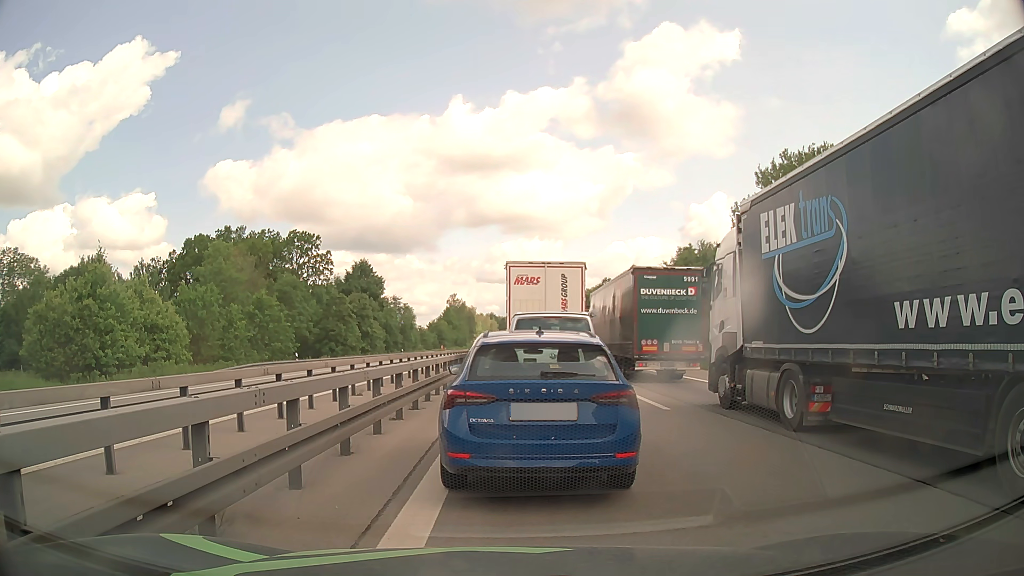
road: motorway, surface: asphalt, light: Day
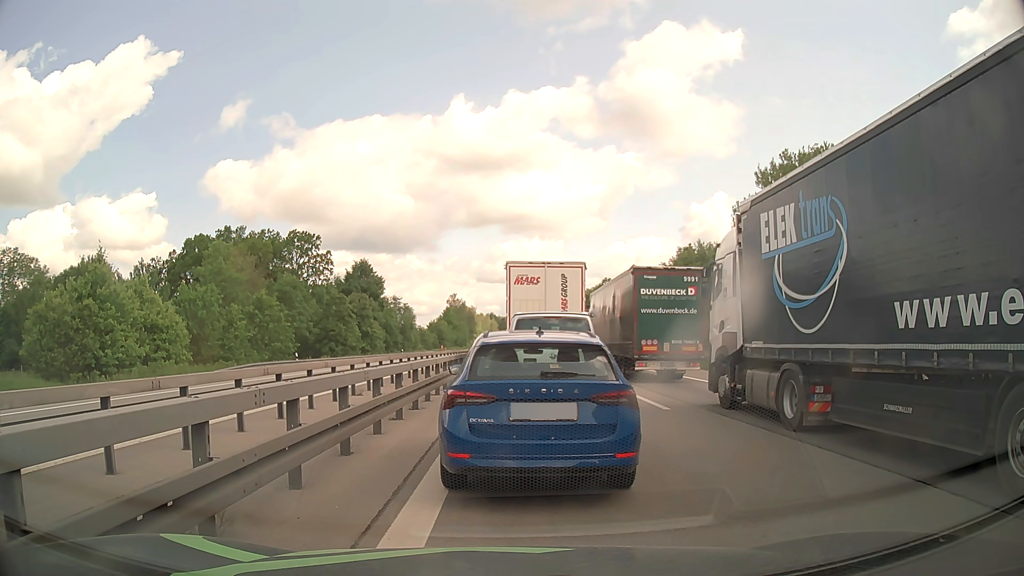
(0.0, 0.0) m; 0°
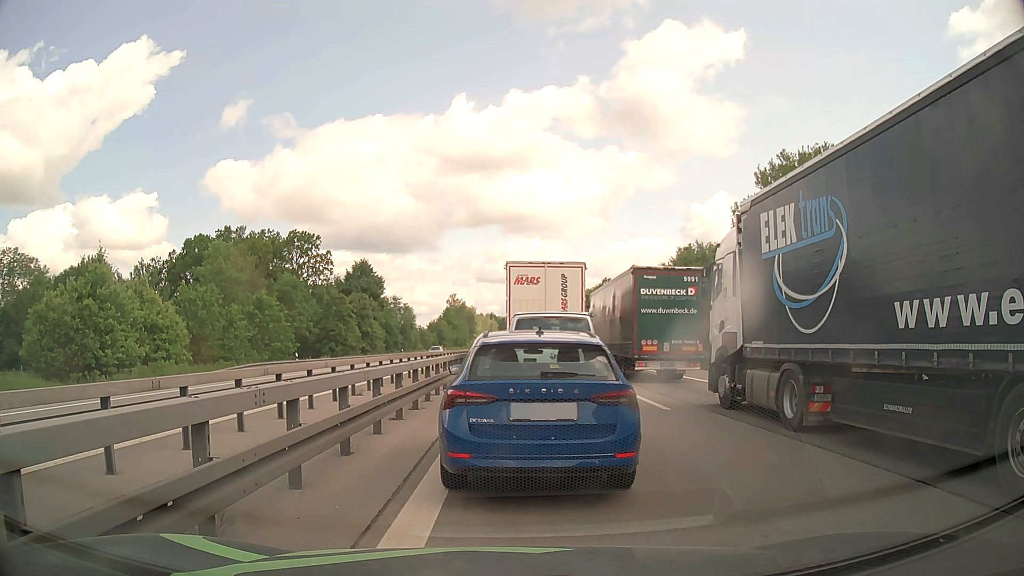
(0.0, 0.0) m; 0°
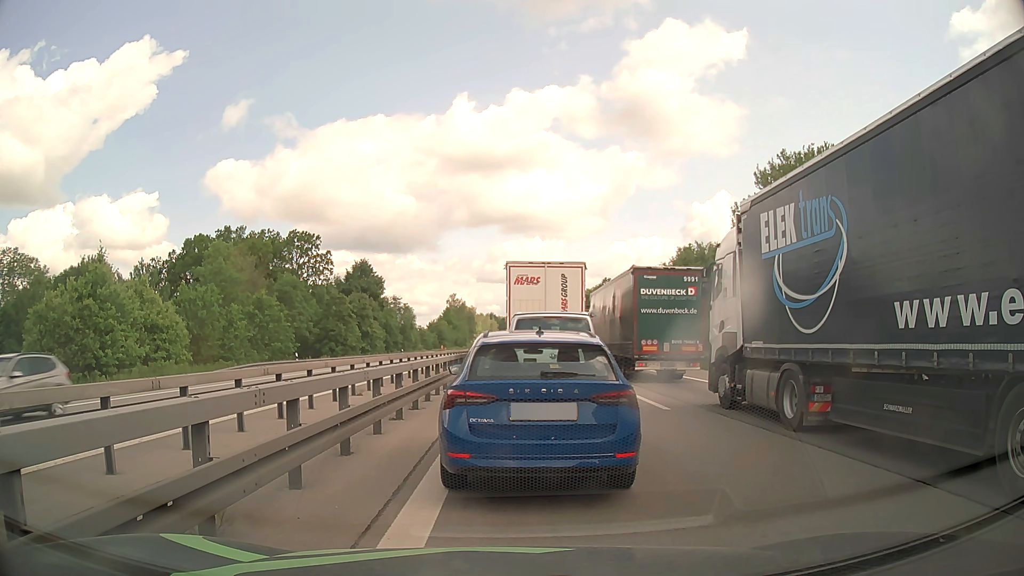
(0.0, 0.0) m; 0°
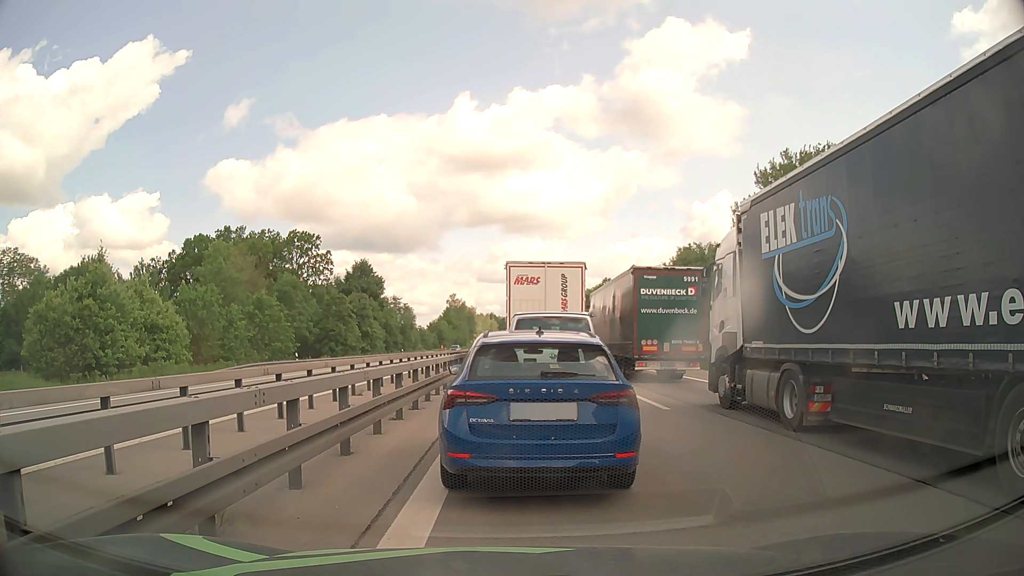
(0.0, 0.0) m; 0°
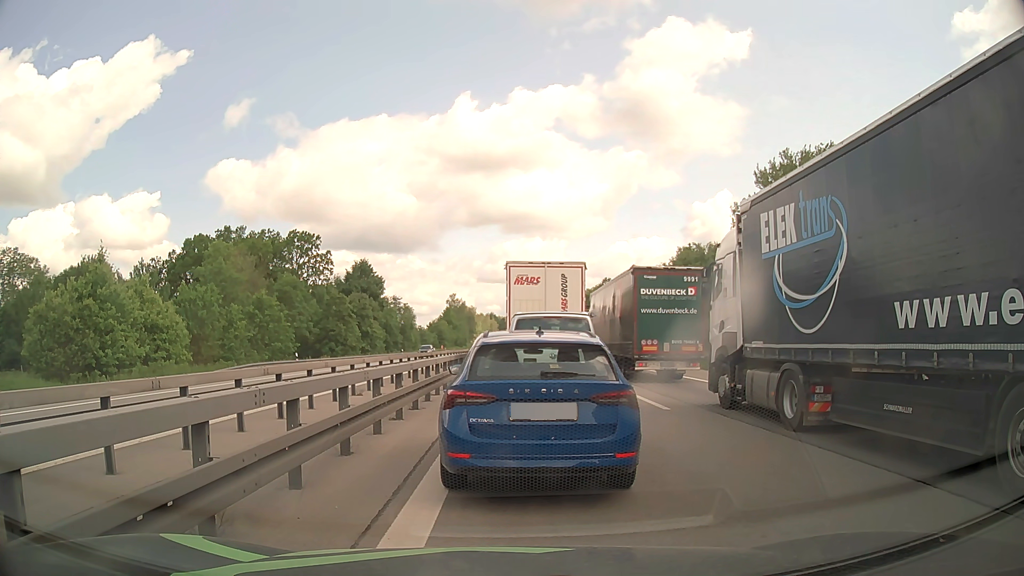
(0.0, 0.0) m; 0°
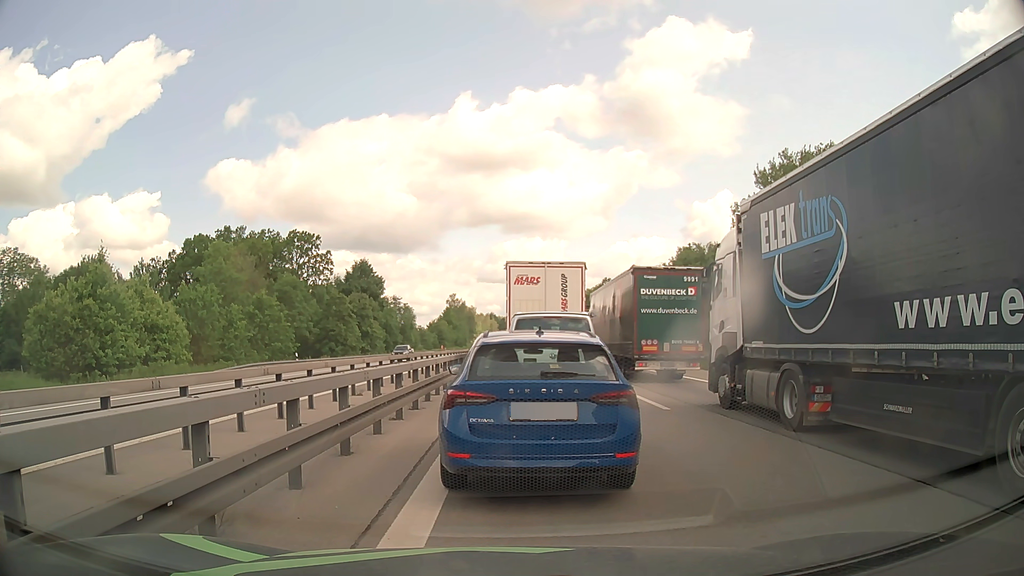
(0.0, 0.0) m; 0°
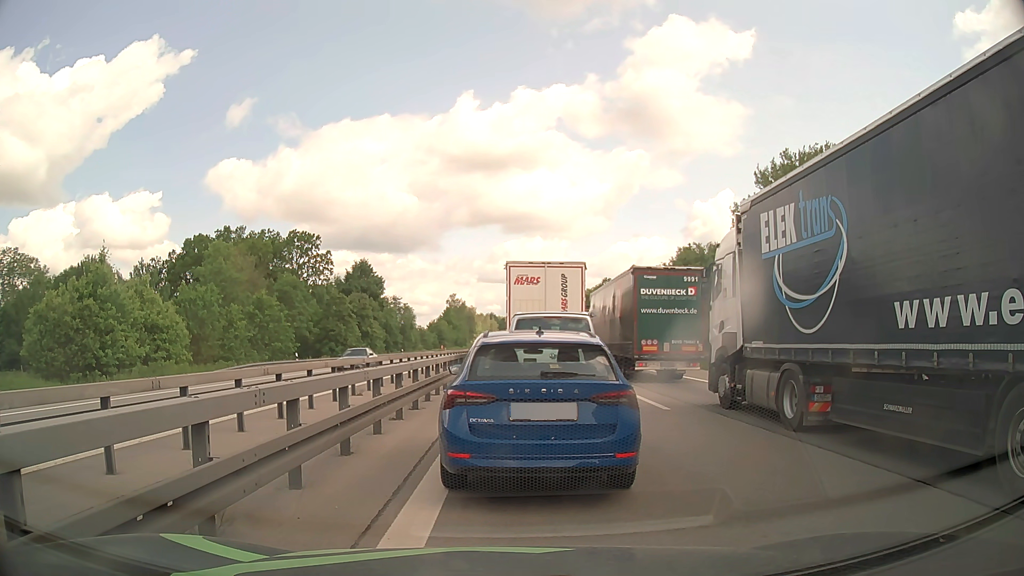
(0.0, 0.0) m; 0°
